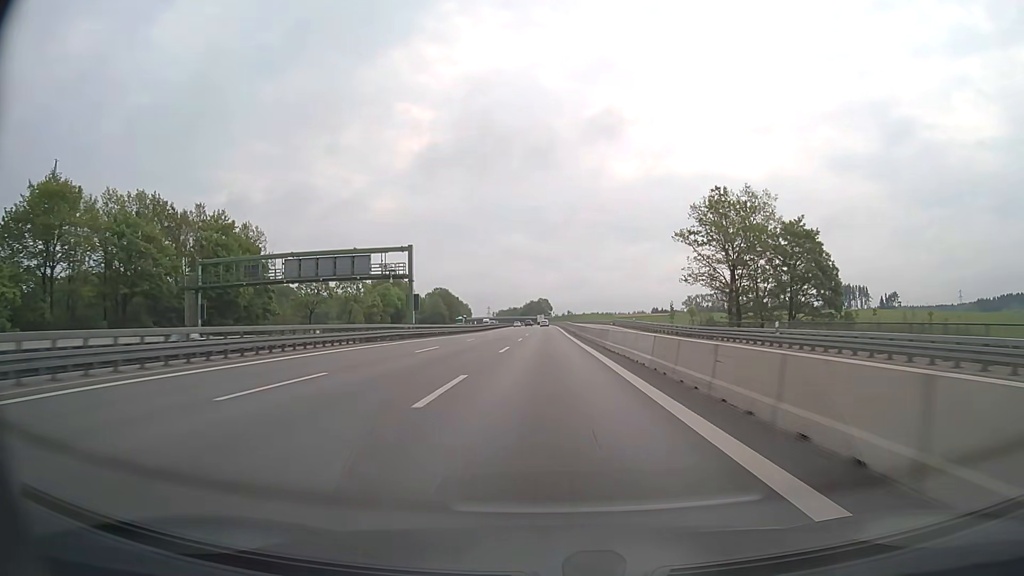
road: motorway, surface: asphalt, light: Day
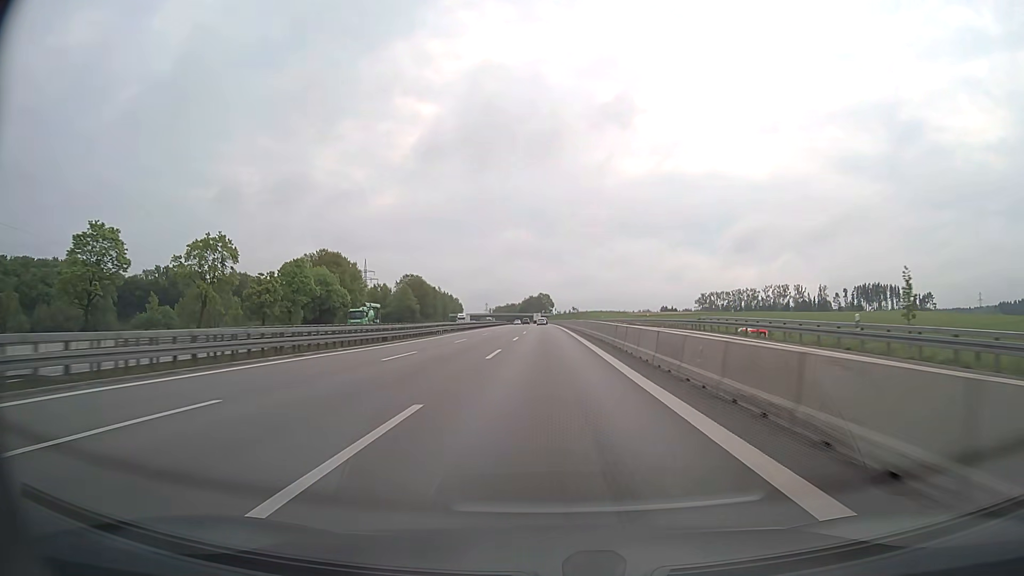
(0.0, +60.5) m; 0°
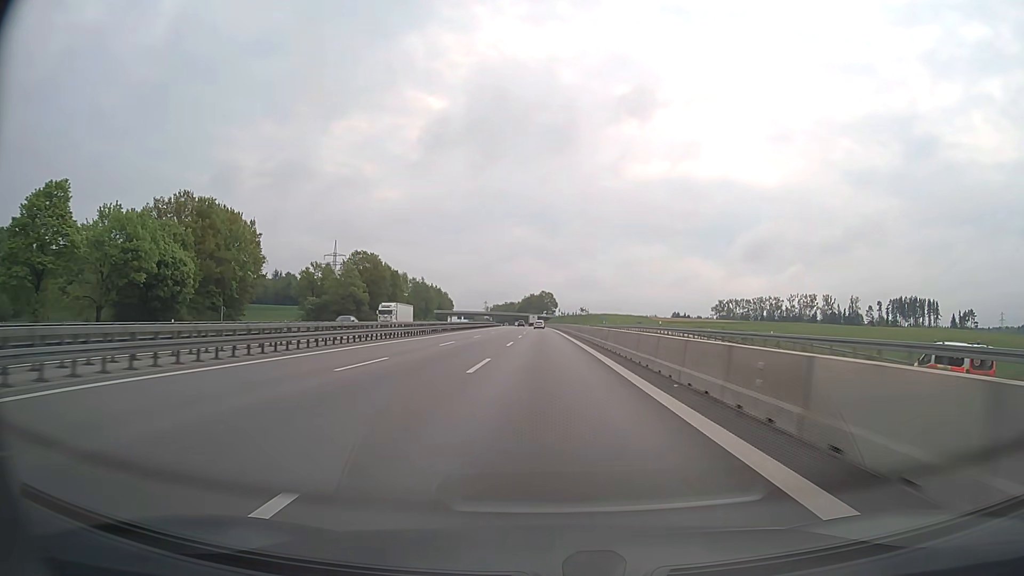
(-0.2, +60.0) m; 0°
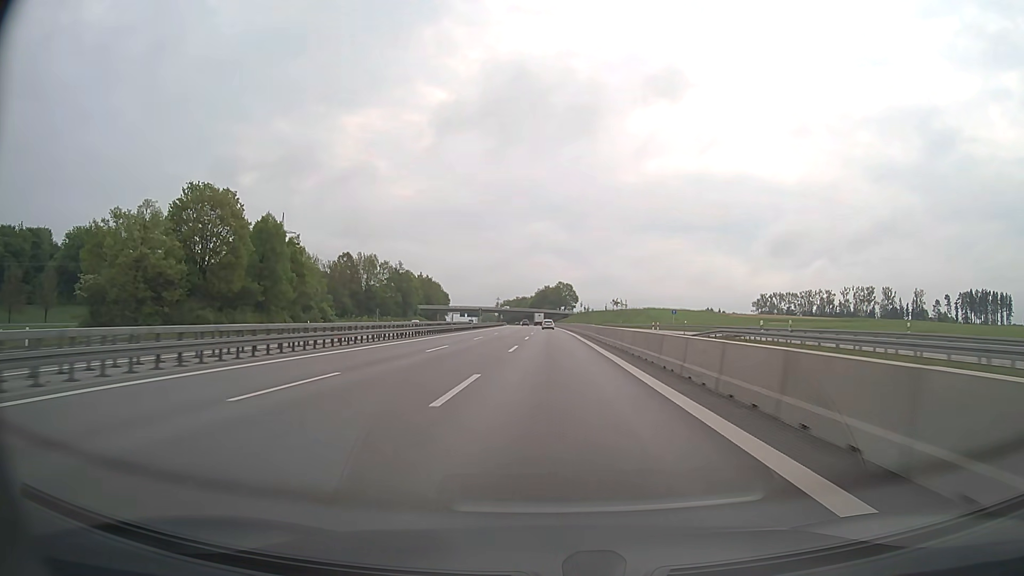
(-0.5, +79.5) m; -1°
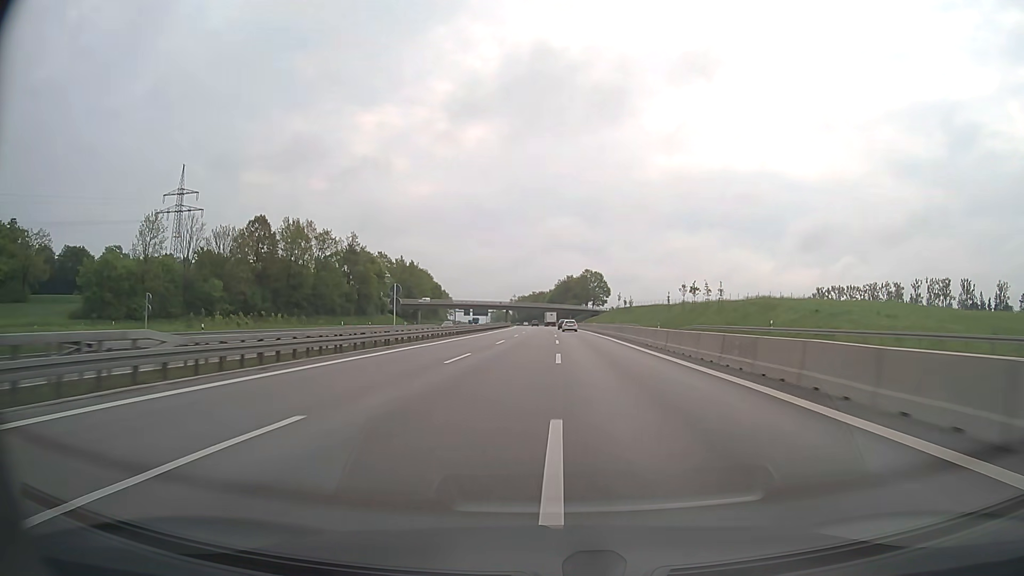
(-1.5, +80.3) m; -2°
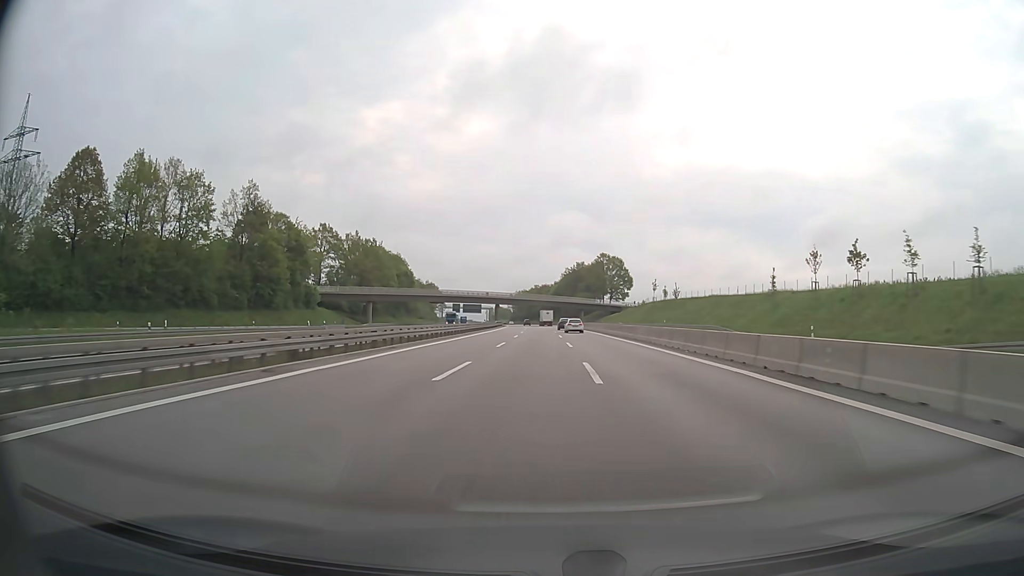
(-0.1, +61.0) m; 0°
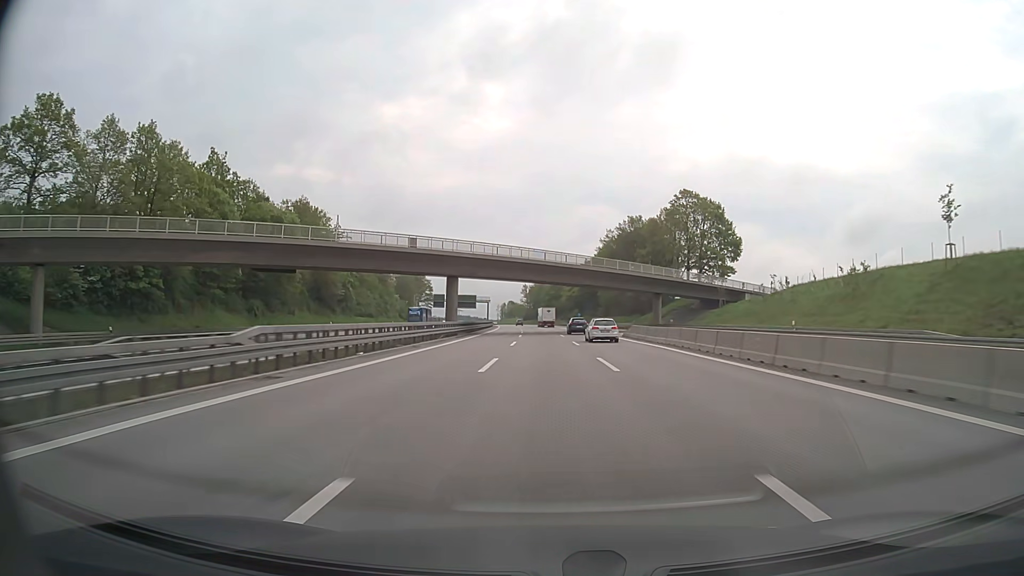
(-1.5, +105.4) m; -2°
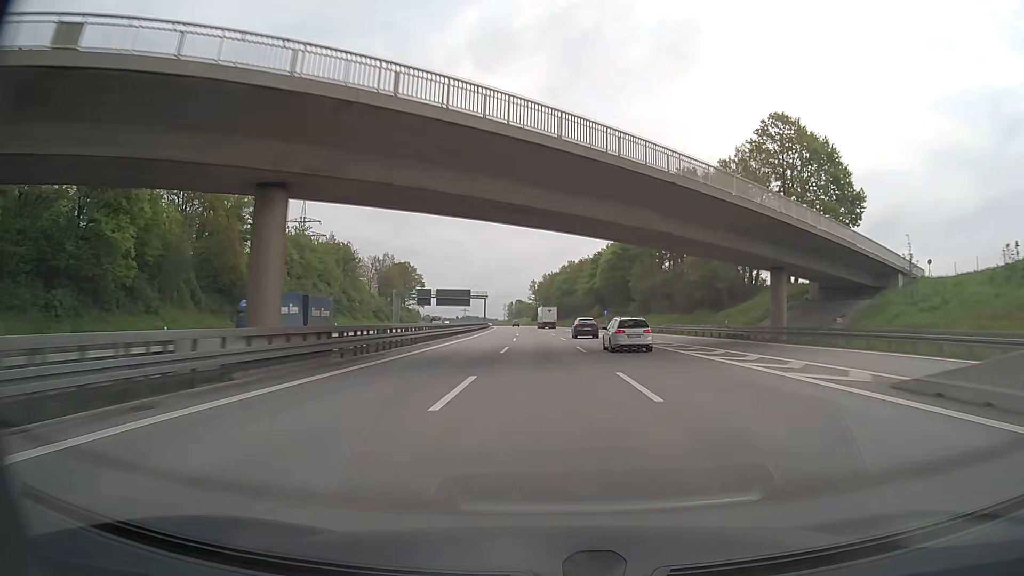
(-0.3, +43.5) m; -1°
(0, +10) (0, +20) (0, +30) (0, +40) (-1, +50) (-1, +60) (-1, +70) (-2, +80) (-2, +90) (-3, +100) m
